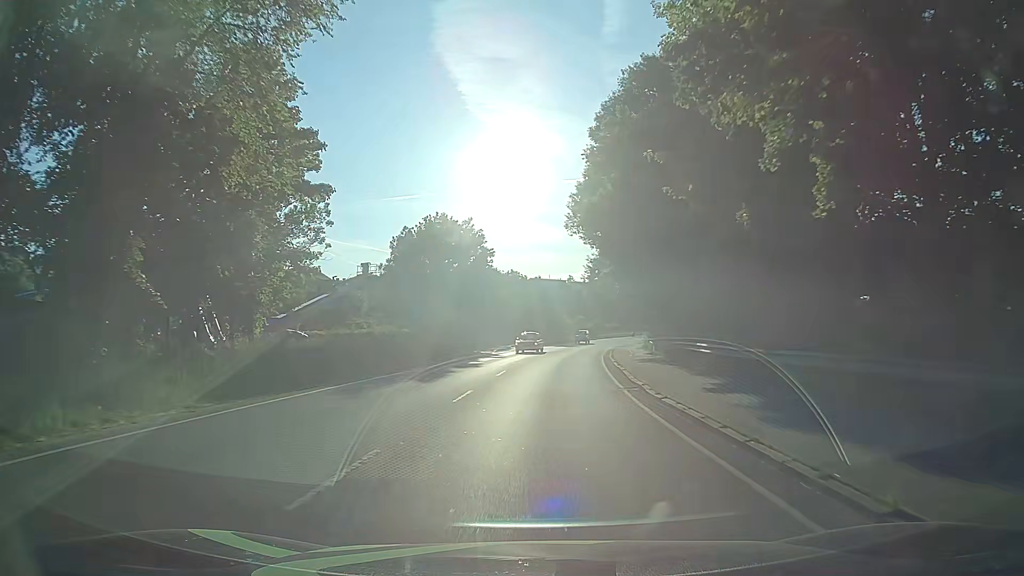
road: primary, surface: asphalt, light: Day
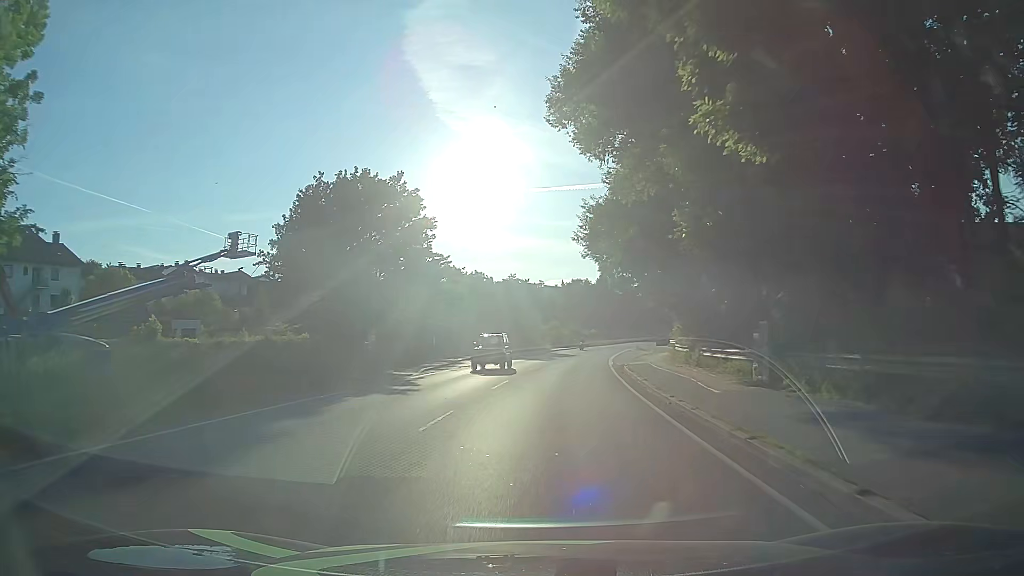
(+0.6, +22.2) m; +3°
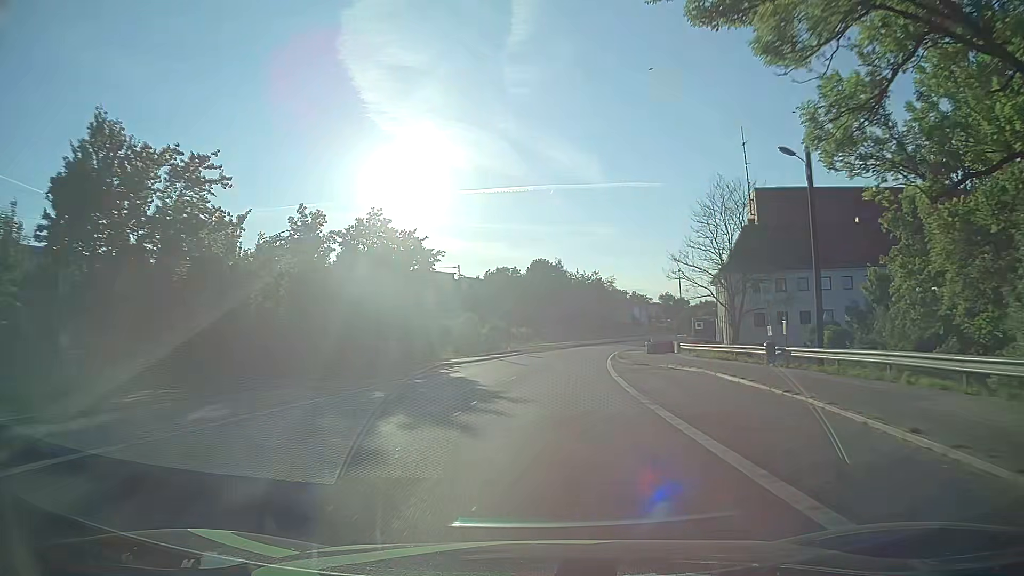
(+2.4, +43.6) m; +6°
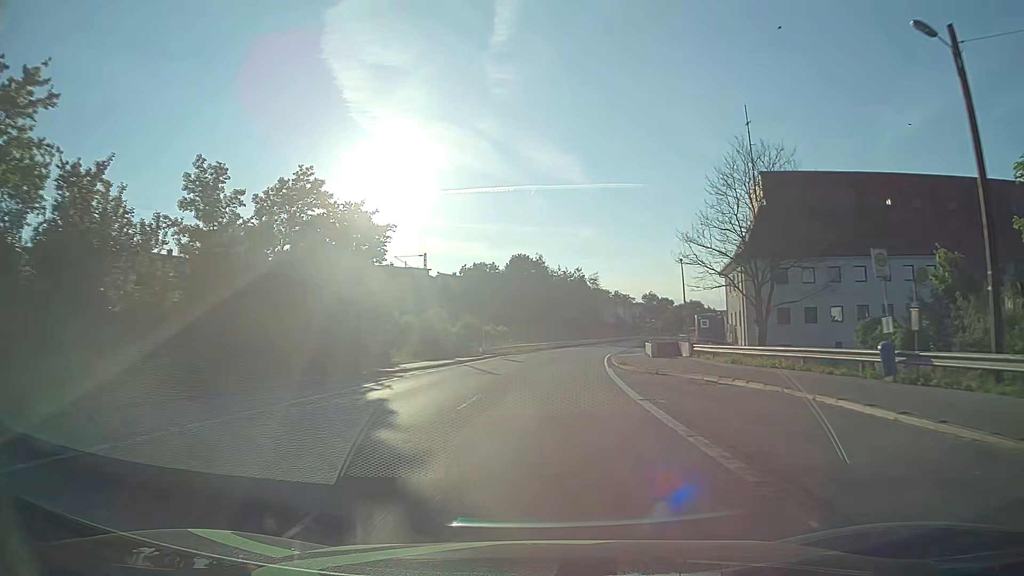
(+0.2, +10.7) m; +2°
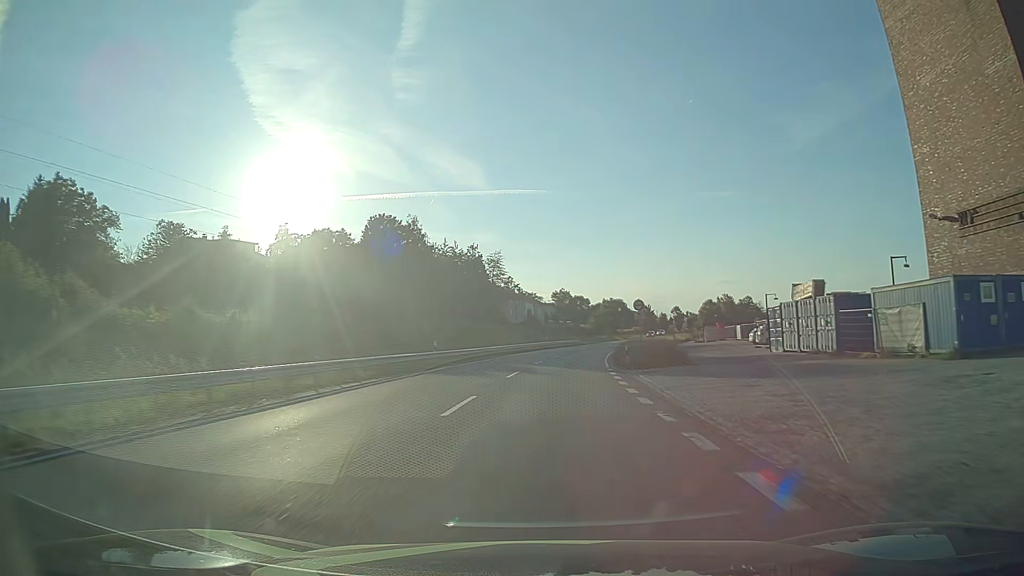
(+4.7, +61.7) m; +9°
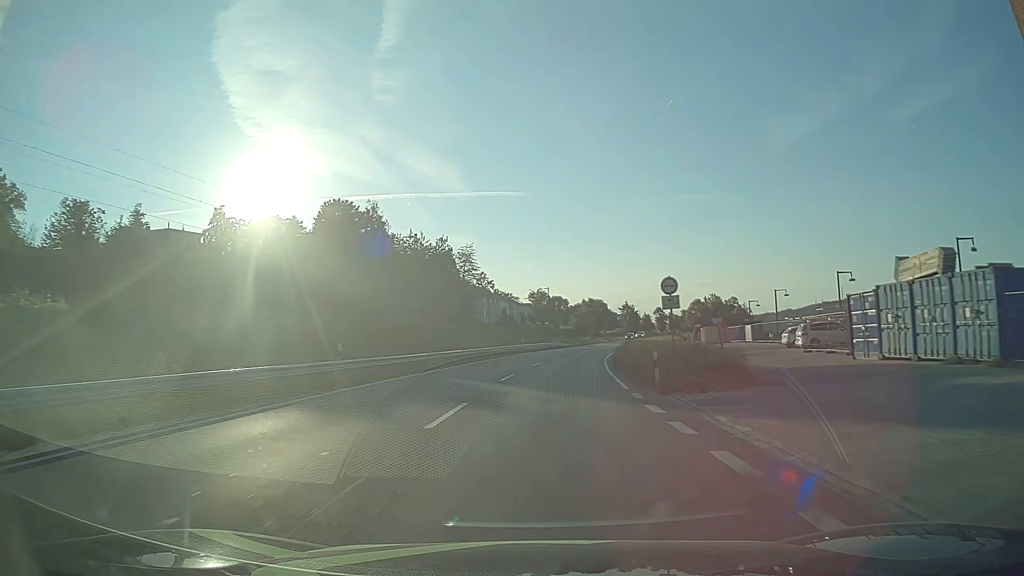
(+0.2, +13.8) m; +2°
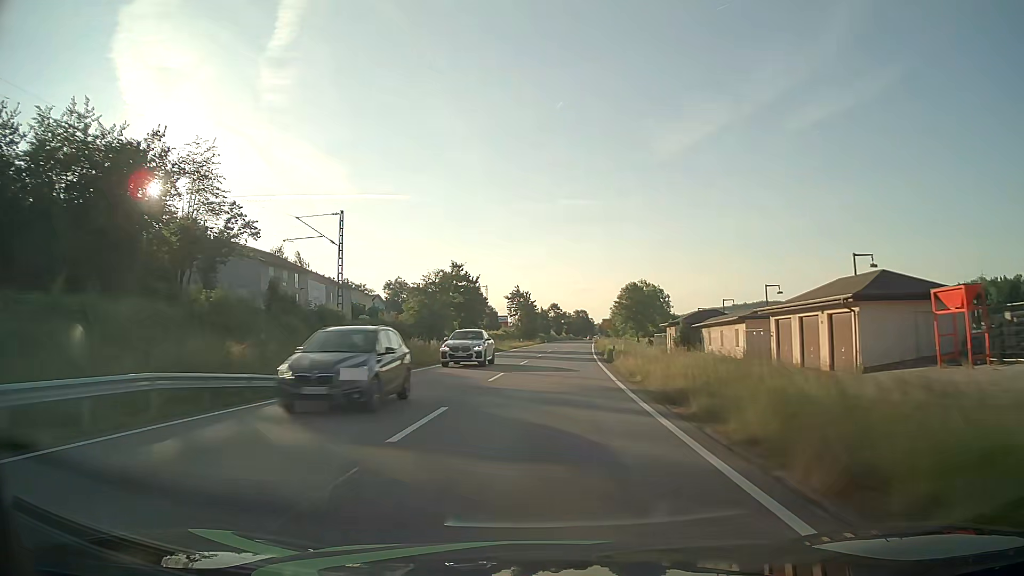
(+6.9, +73.4) m; +10°
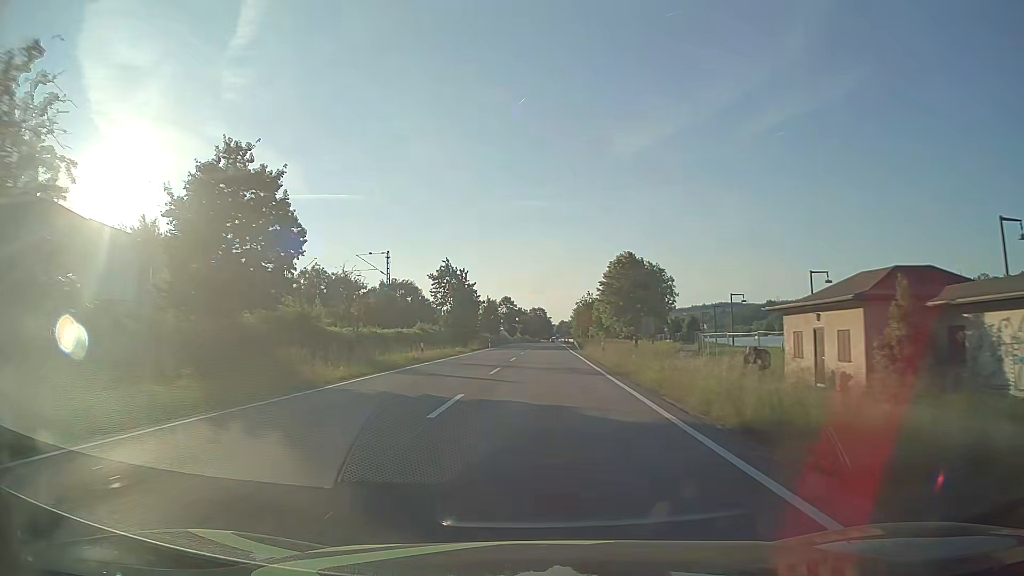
(+2.0, +45.7) m; +4°
(0, +10) (0, +20) (0, +30) (0, +40) (+1, +50) (+1, +60) (+1, +70) (+1, +80) (+1, +90) (+2, +100) m
